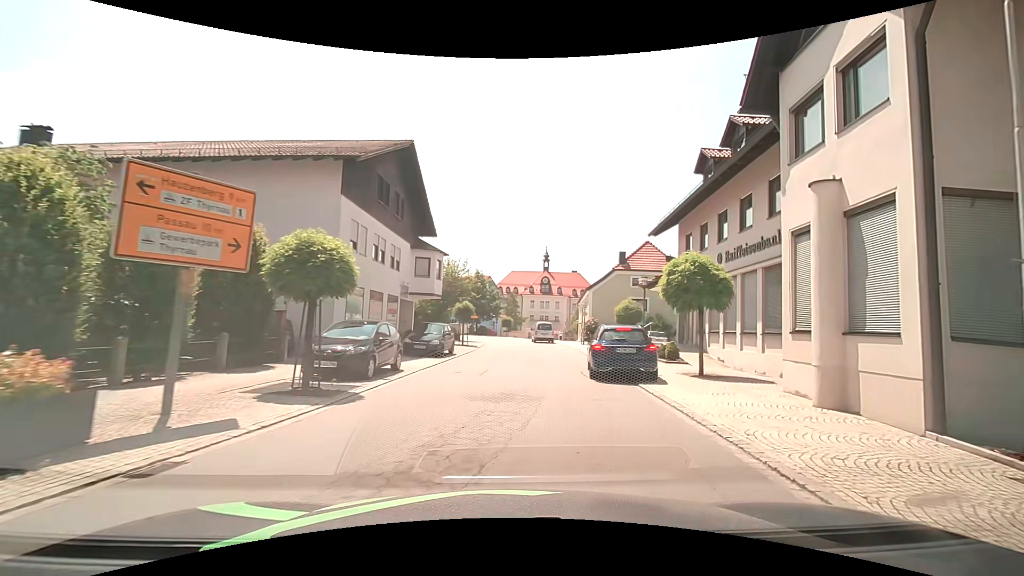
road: tertiary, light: Day
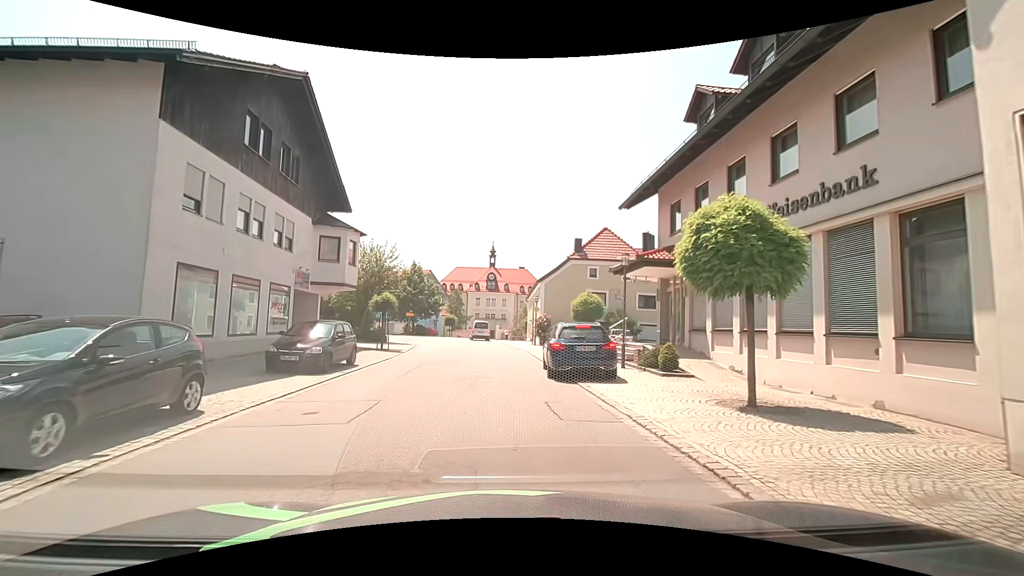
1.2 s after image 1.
(+0.4, +6.9) m; +6°
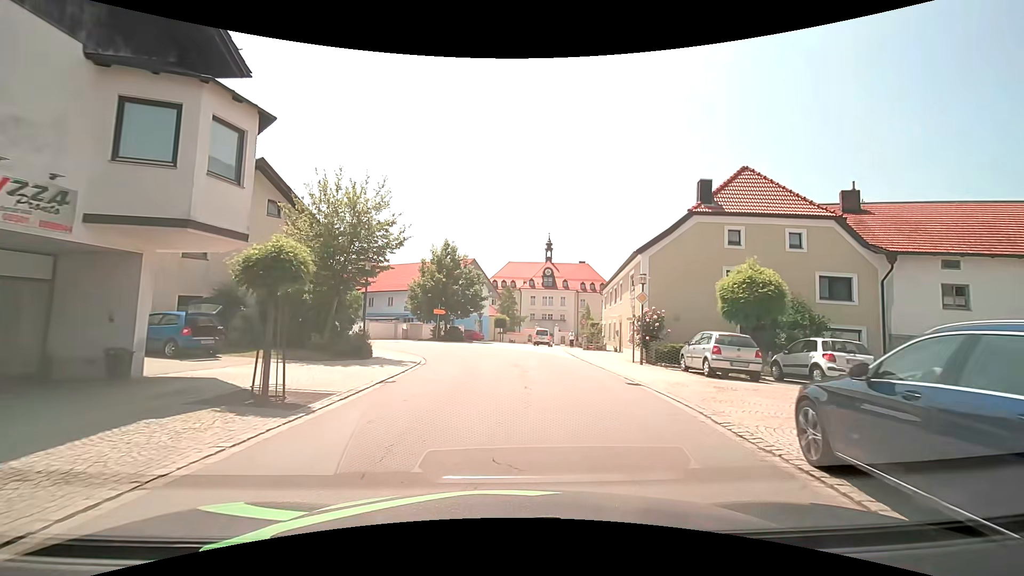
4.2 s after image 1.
(-1.0, +17.1) m; -6°
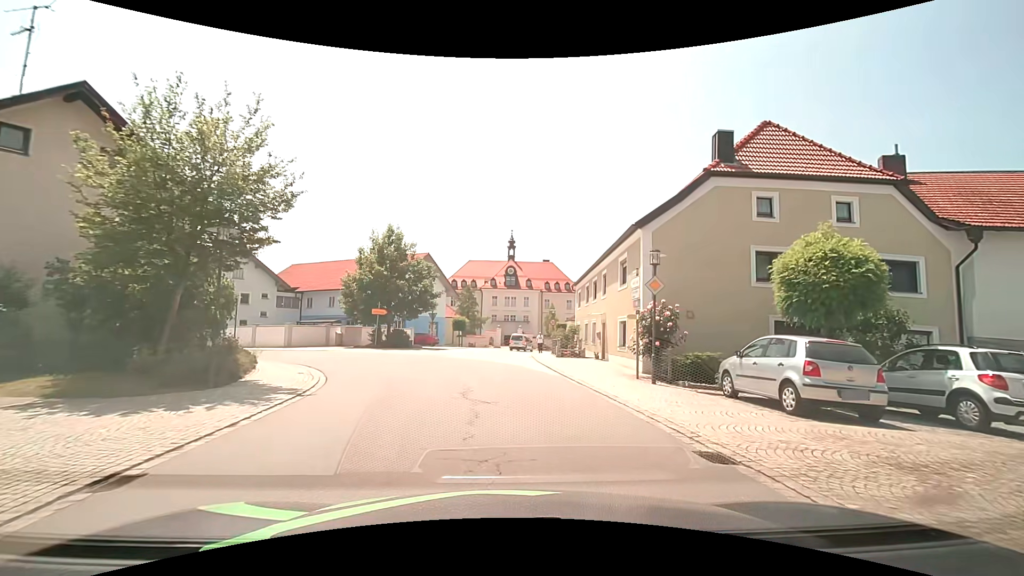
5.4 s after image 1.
(+0.2, +7.0) m; +4°
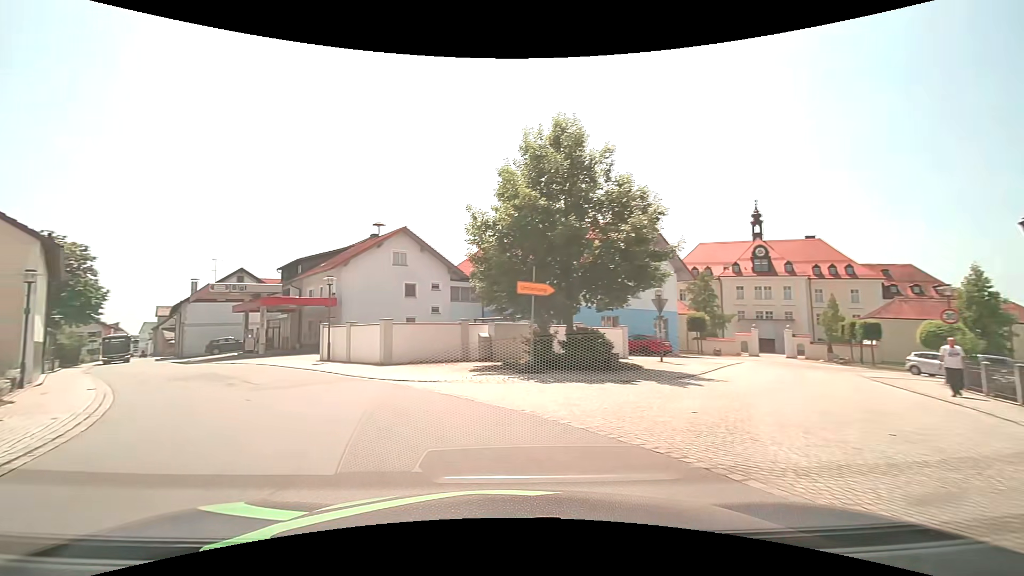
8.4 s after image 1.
(-2.4, +20.0) m; -25°
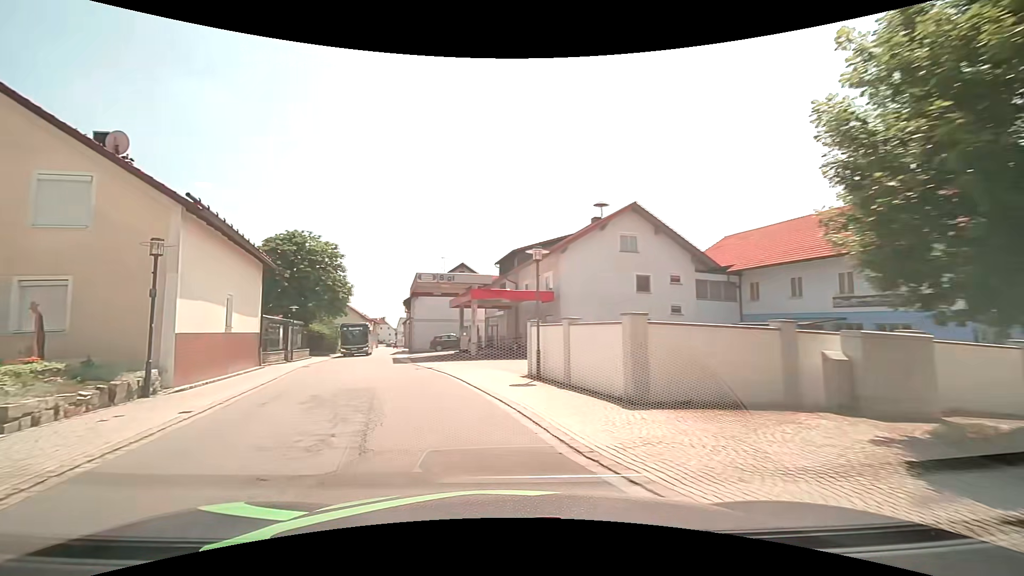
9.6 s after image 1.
(-2.0, +9.1) m; -25°
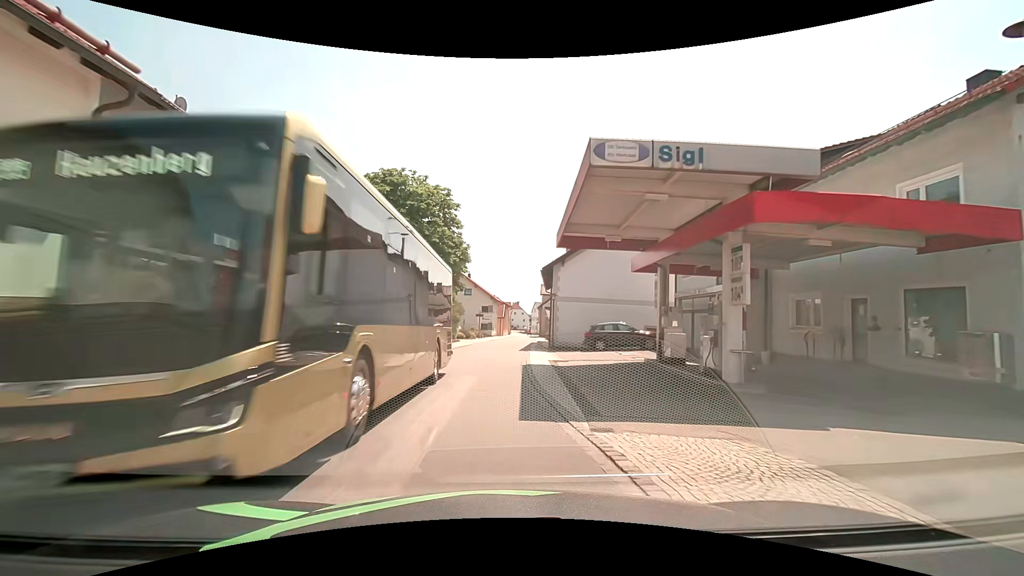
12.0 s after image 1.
(-3.8, +19.4) m; -15°
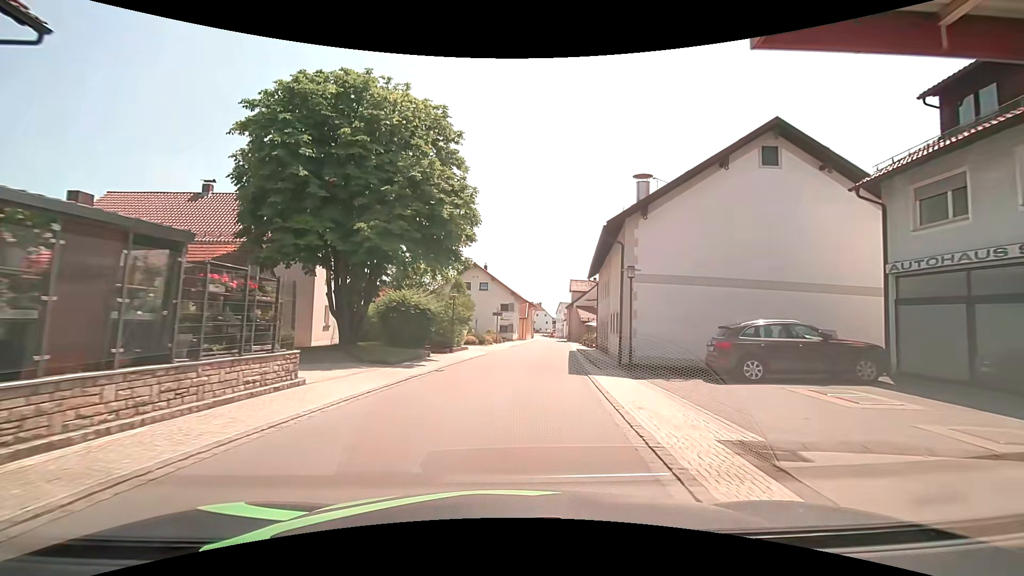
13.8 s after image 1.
(-0.7, +15.6) m; -3°
(0, +10) (+1, +20) (+2, +30) (+3, +40) (+4, +50) (+6, +60) (+7, +70) (+8, +80) (+9, +90) (+10, +99) m
